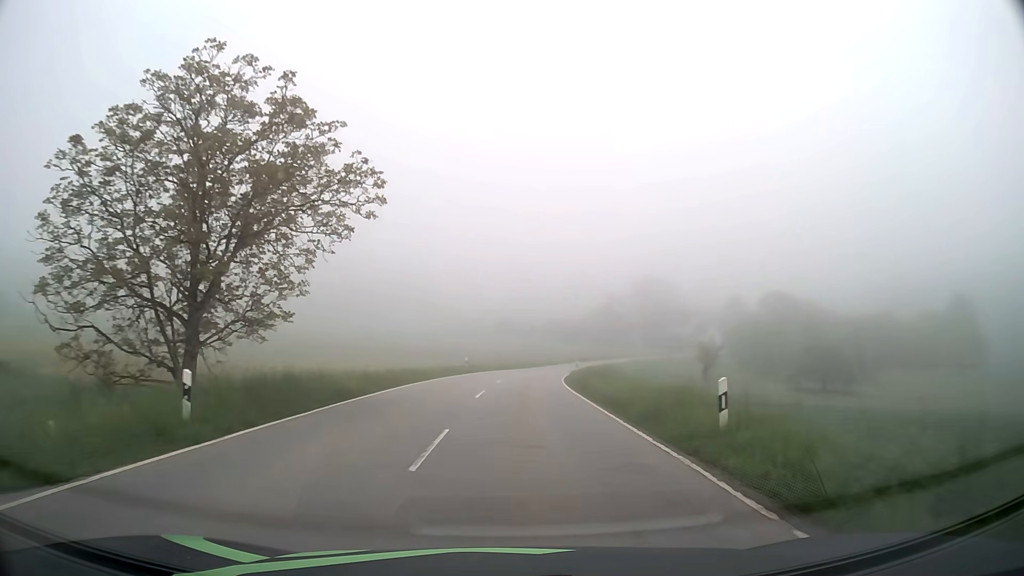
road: tertiary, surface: asphalt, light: Day
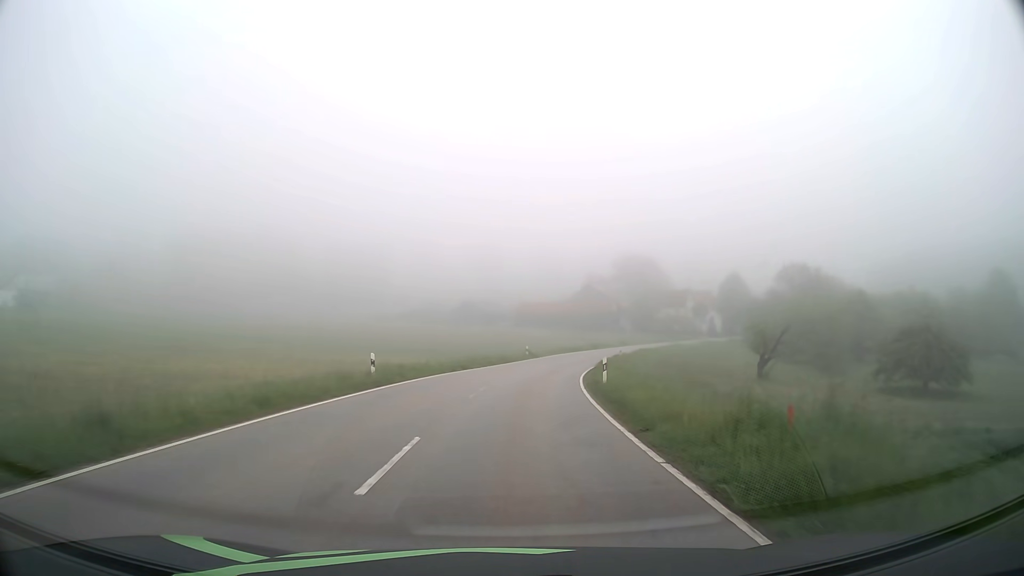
(+0.5, +25.6) m; +3°
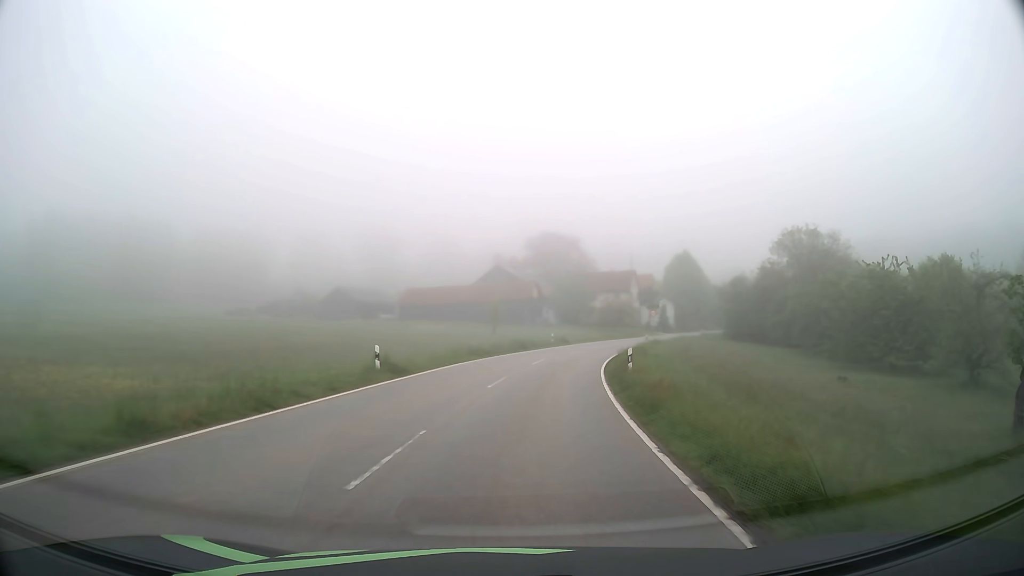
(+2.4, +35.9) m; +8°
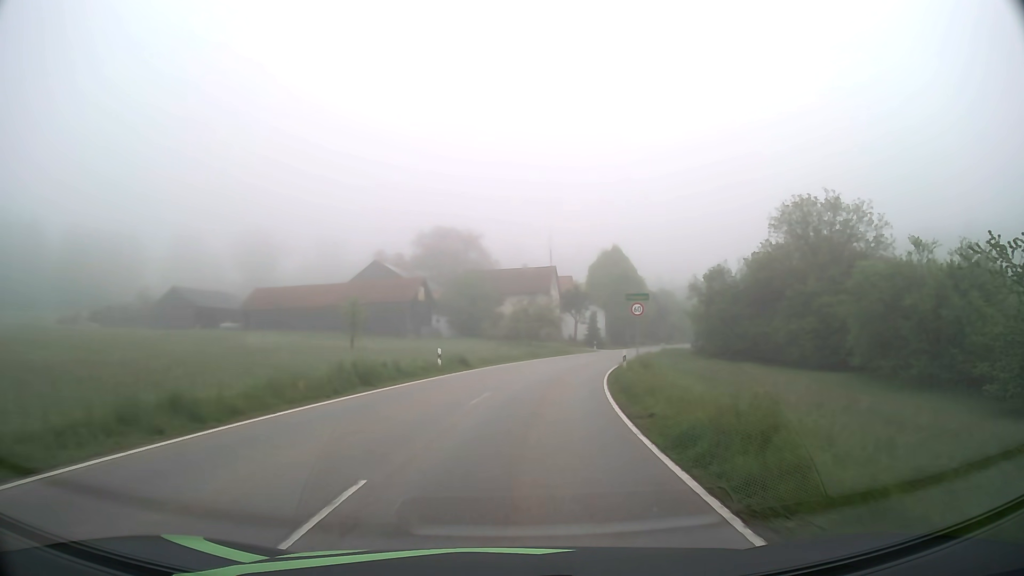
(+2.0, +27.1) m; +9°
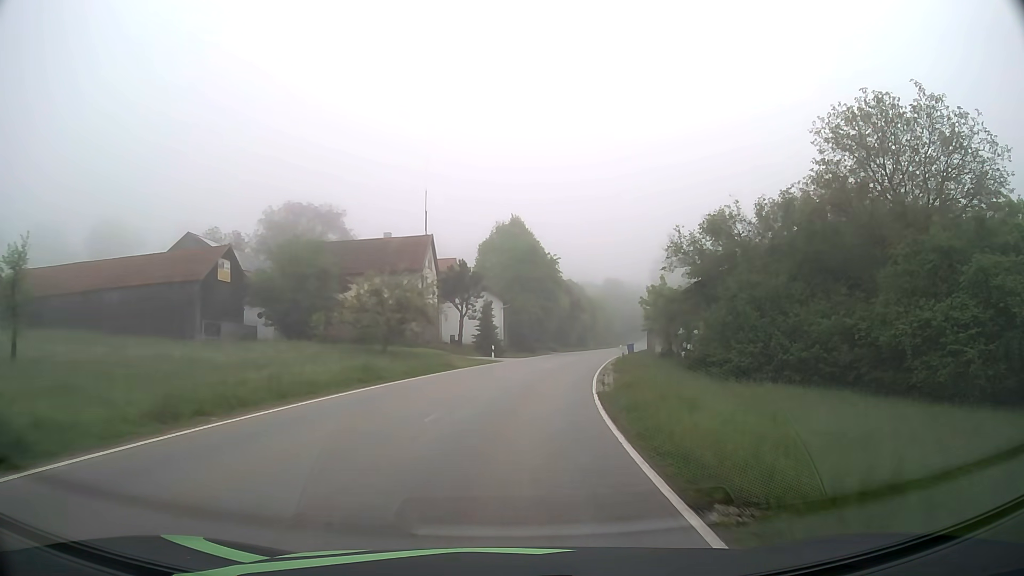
(+2.4, +26.9) m; +10°
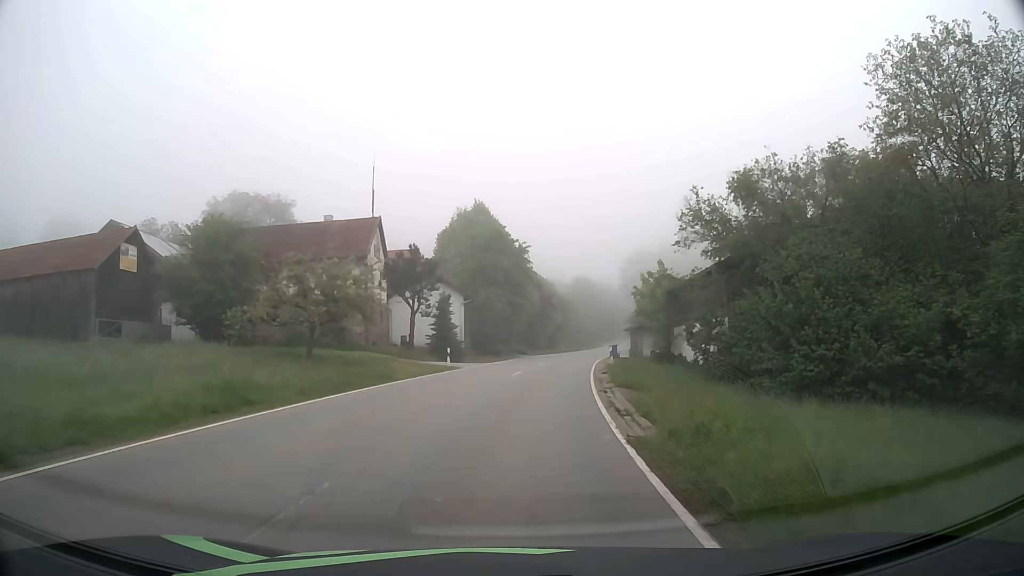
(+0.2, +9.0) m; +3°
(0, +10) (+1, +20) (+2, +30) (+3, +40) (+5, +50) (+7, +59) (+9, +69) (+11, +79) (+13, +89) (+16, +99) m
